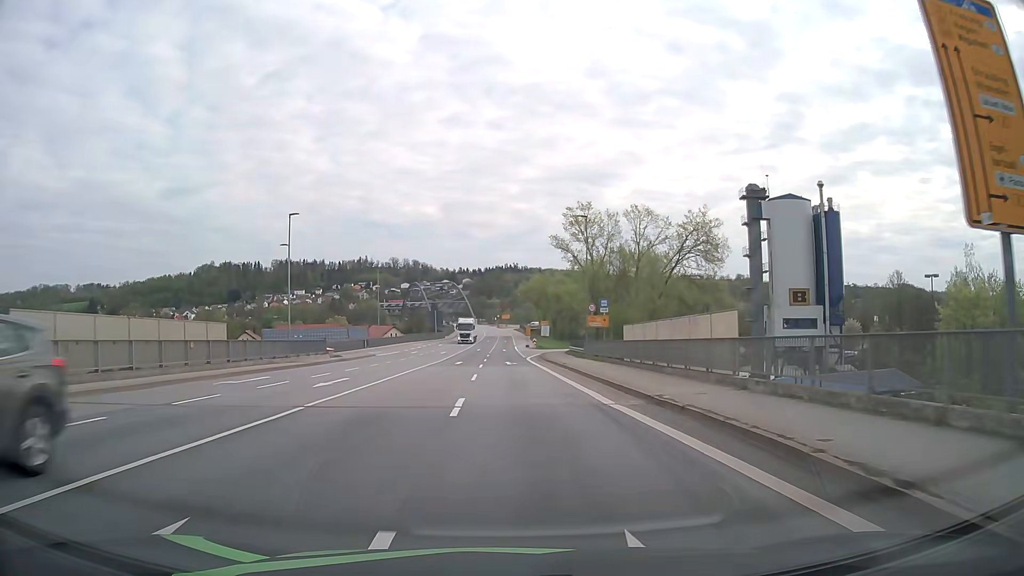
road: primary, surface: asphalt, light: Day
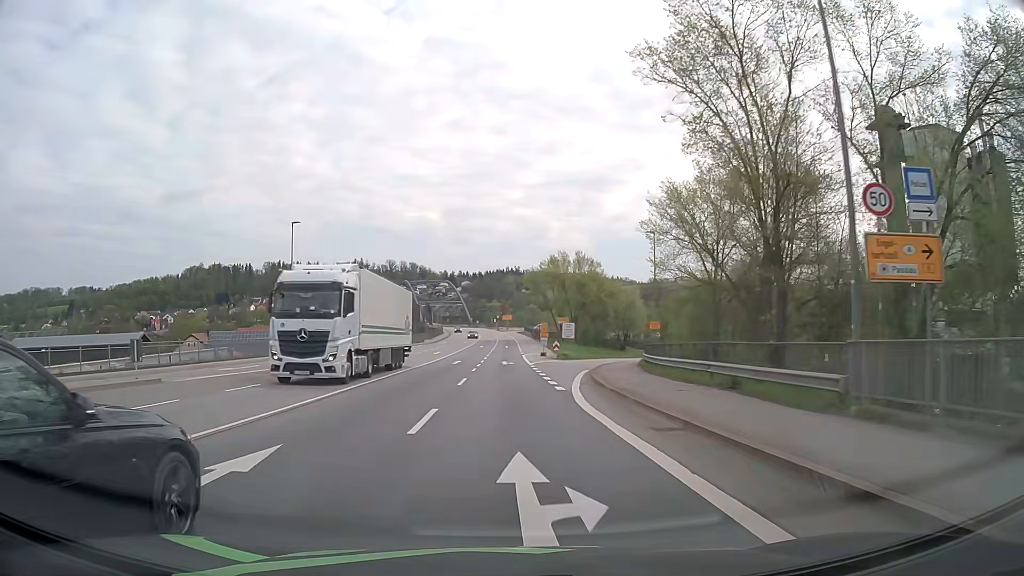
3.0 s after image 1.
(-0.1, +38.2) m; 0°
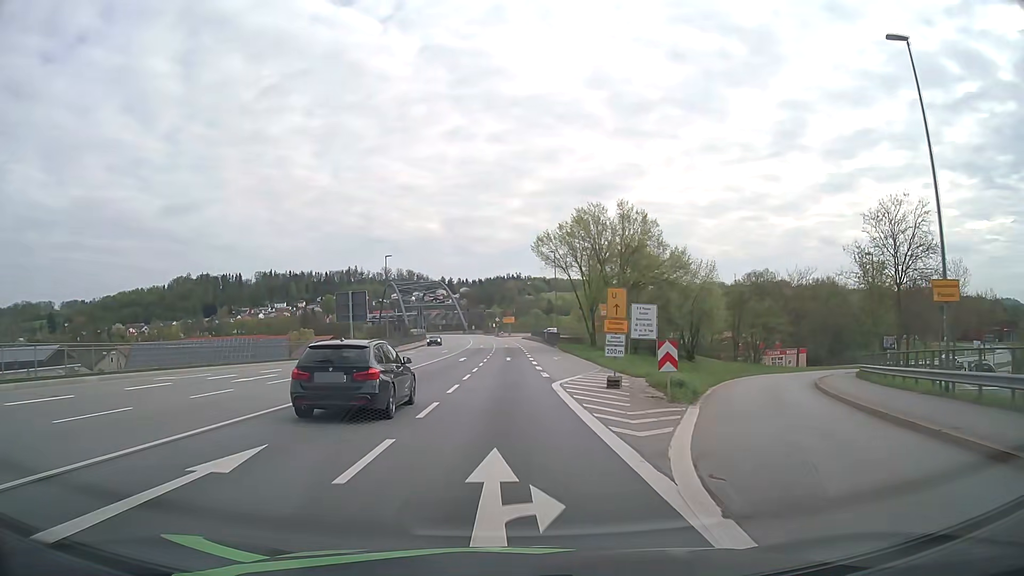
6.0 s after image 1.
(-0.1, +38.0) m; 0°
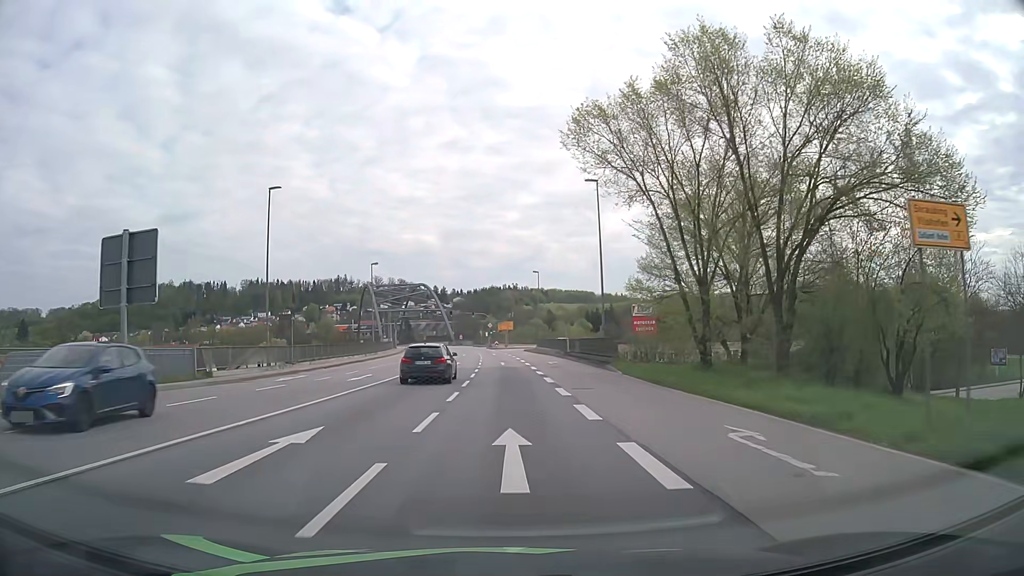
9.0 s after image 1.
(-0.1, +37.7) m; 0°
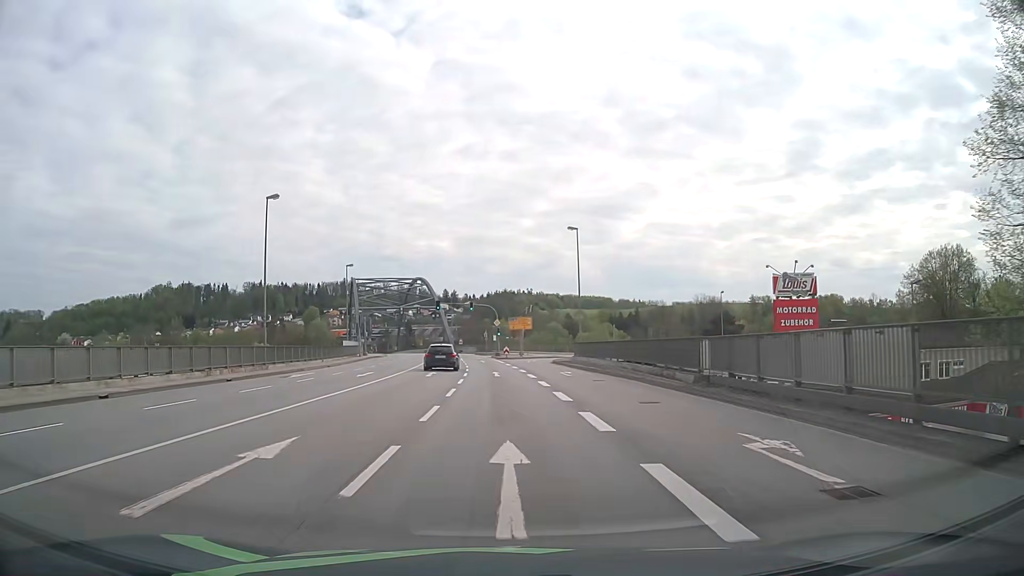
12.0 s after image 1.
(-0.2, +37.6) m; -1°
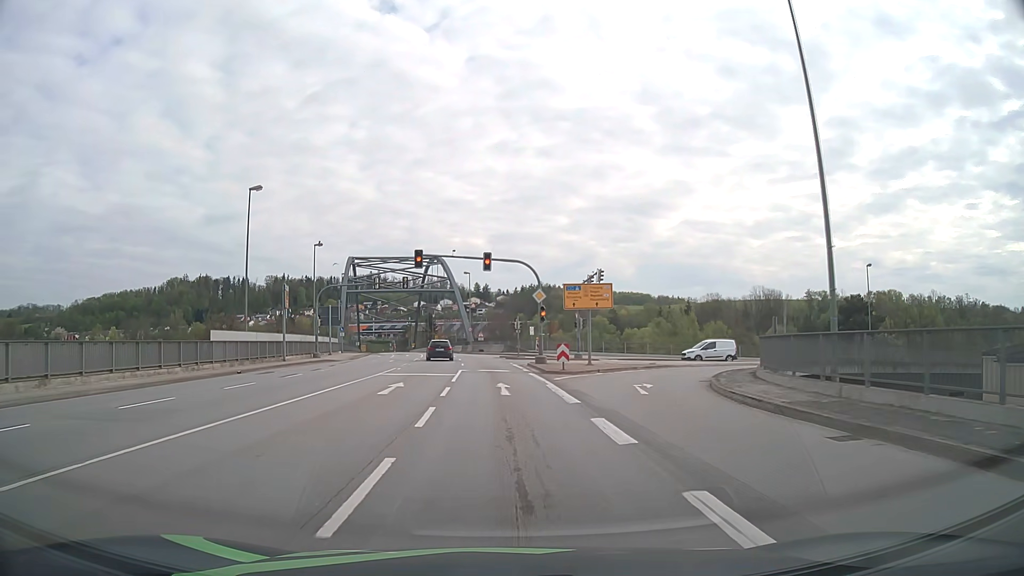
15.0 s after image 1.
(-1.0, +37.3) m; -3°
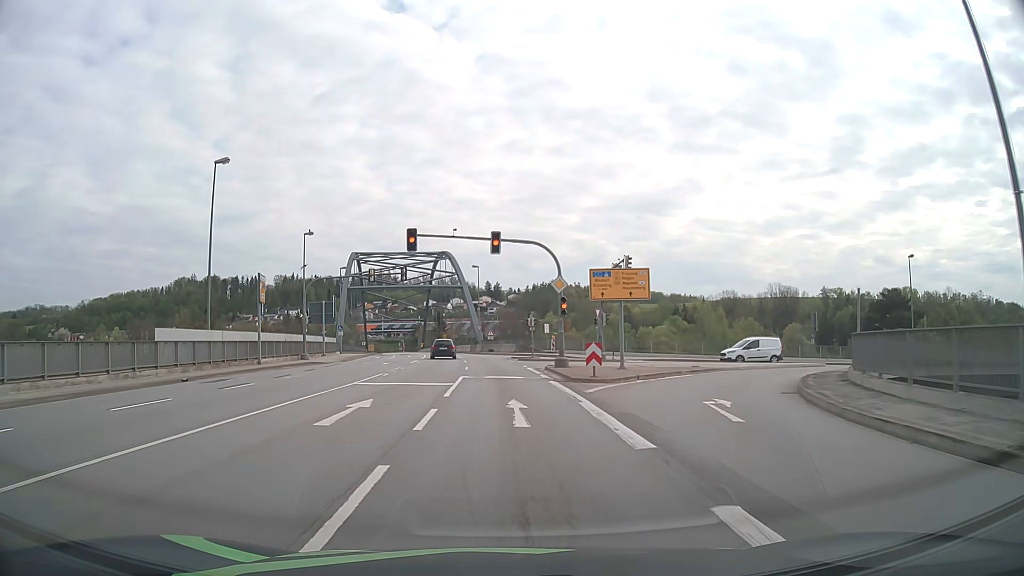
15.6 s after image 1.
(-0.1, +6.3) m; -1°
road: primary_link
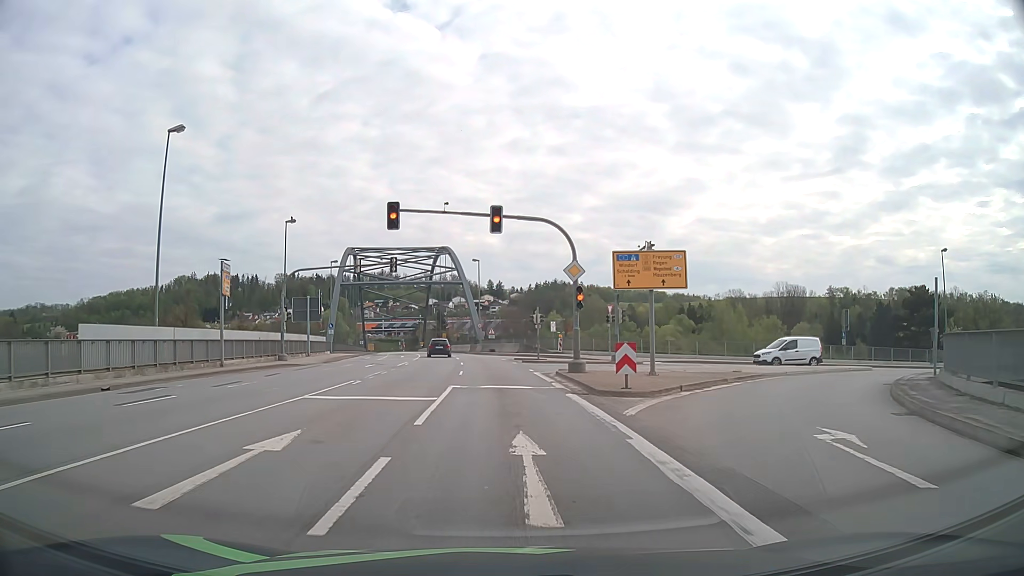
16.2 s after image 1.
(0.0, +5.3) m; 0°
